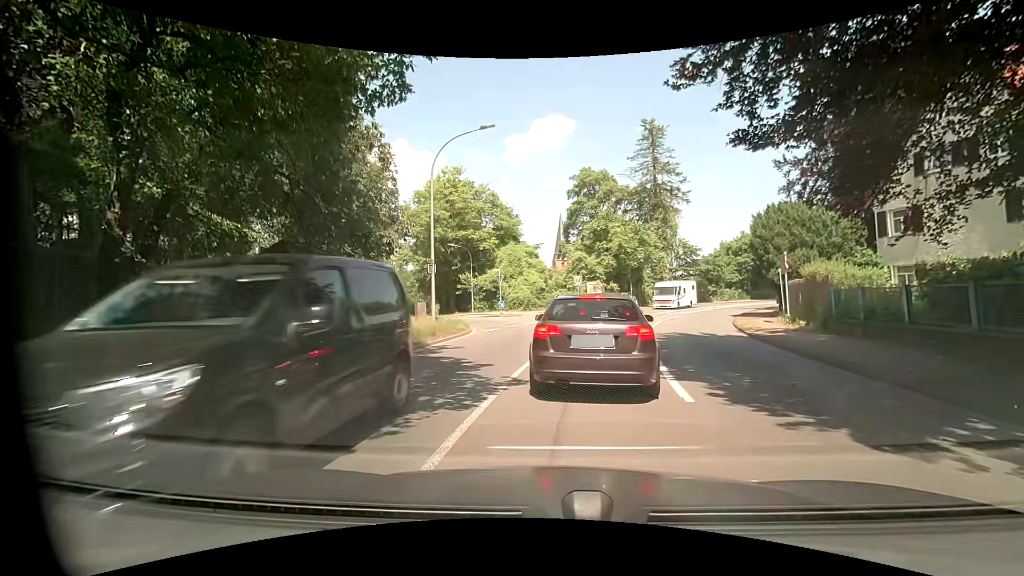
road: primary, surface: asphalt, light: Day
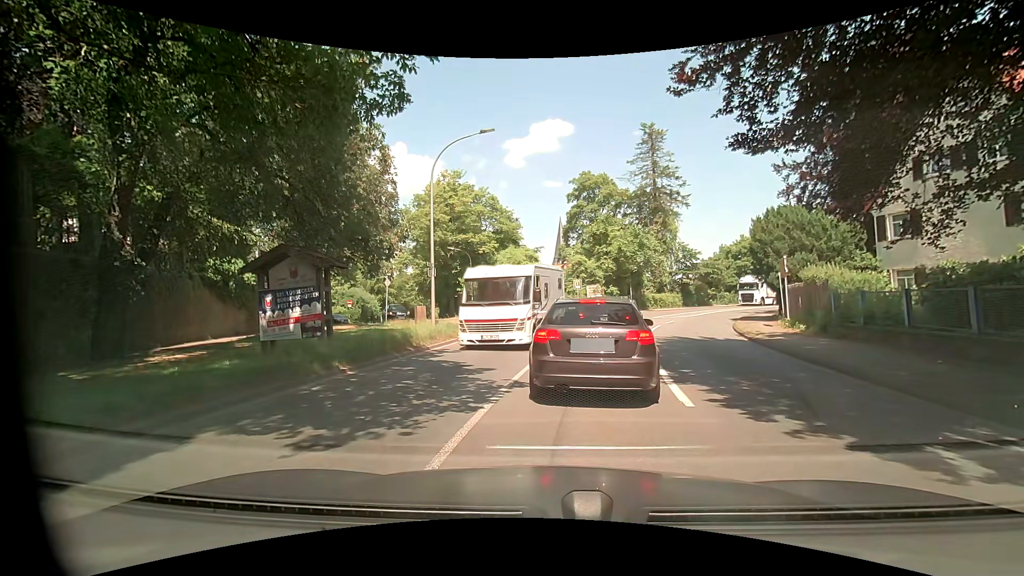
(0.0, +0.1) m; 0°
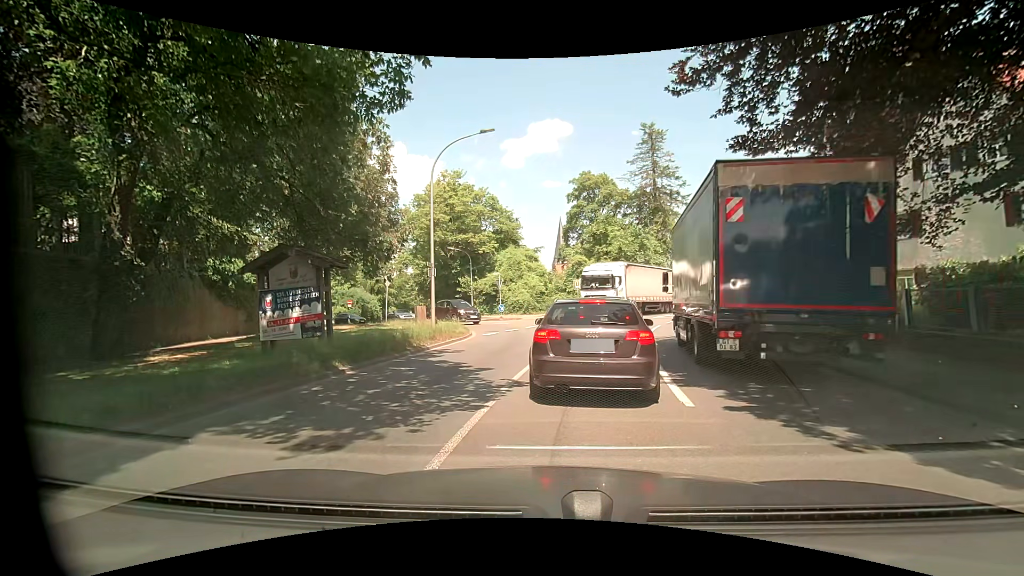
(0.0, 0.0) m; 0°
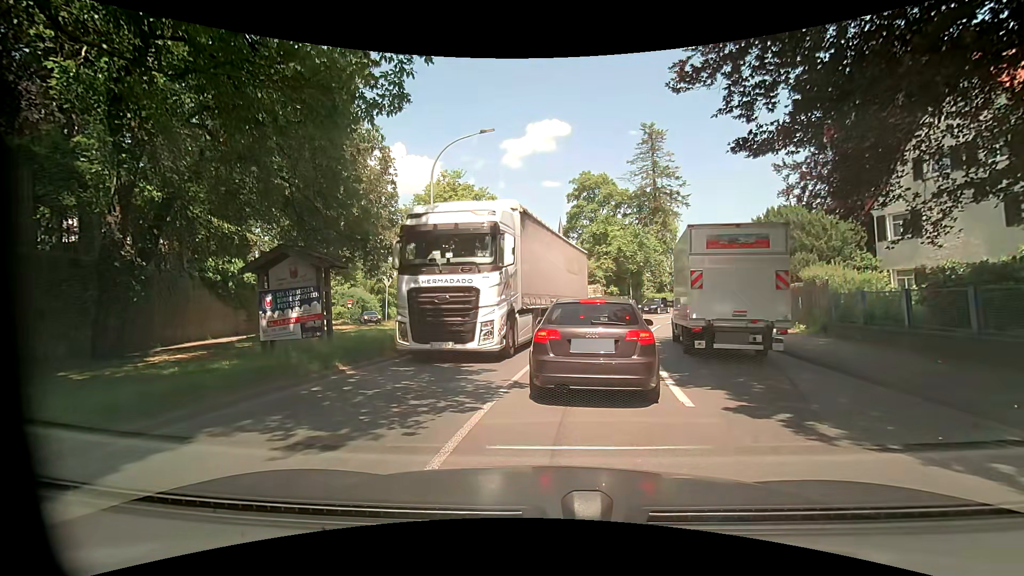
(0.0, 0.0) m; 0°
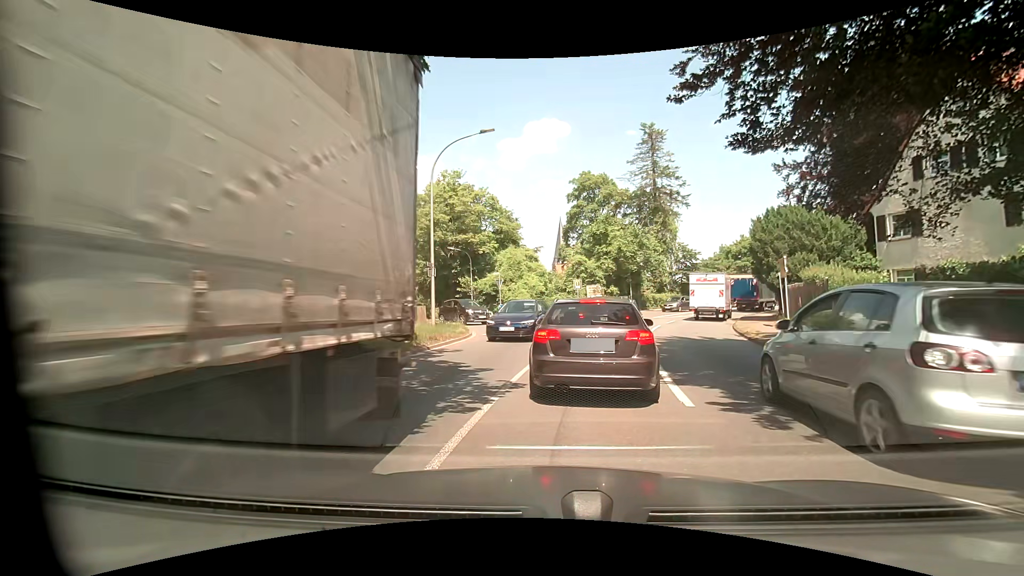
(0.0, 0.0) m; 0°
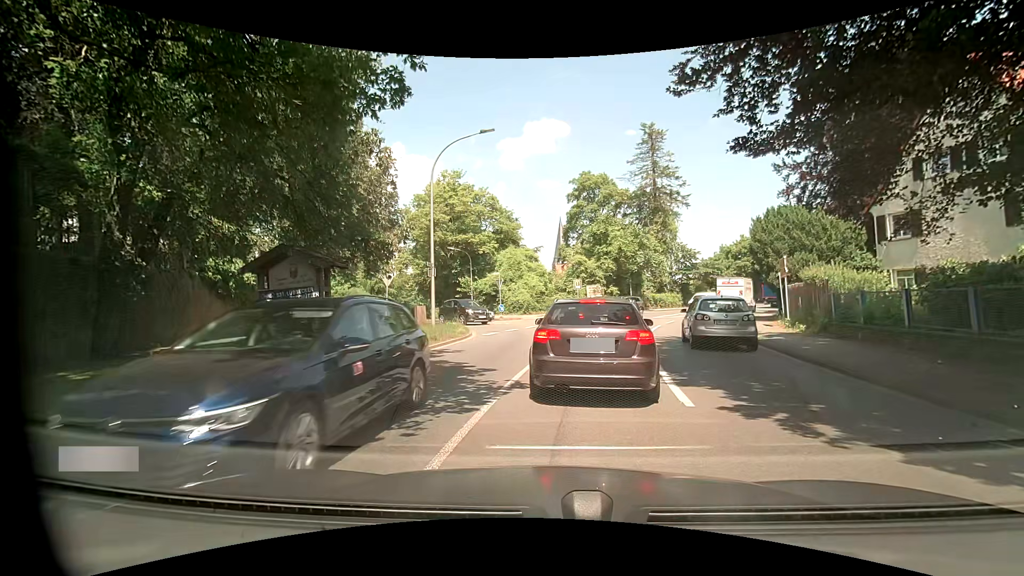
(0.0, 0.0) m; 0°
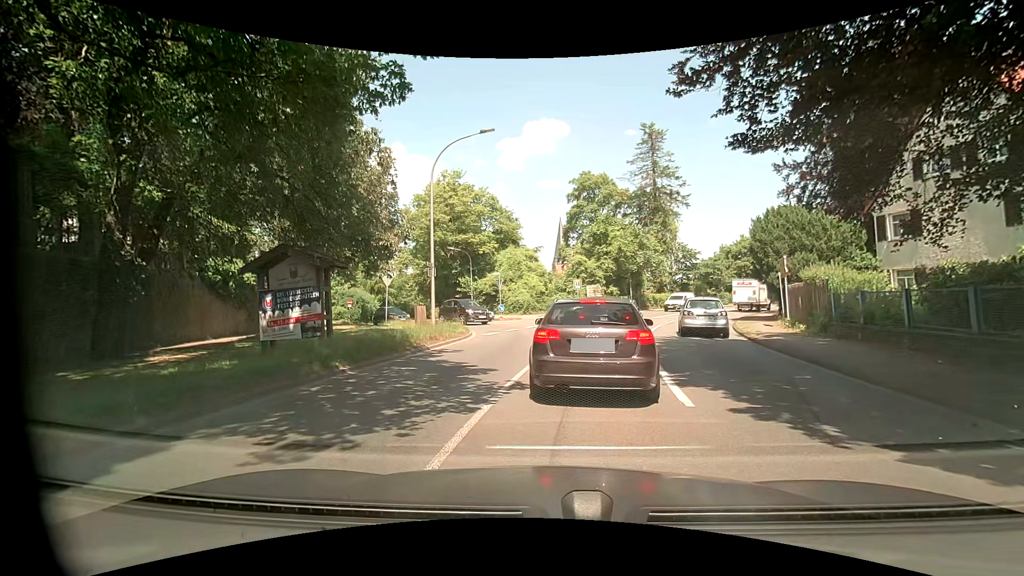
(0.0, 0.0) m; 0°
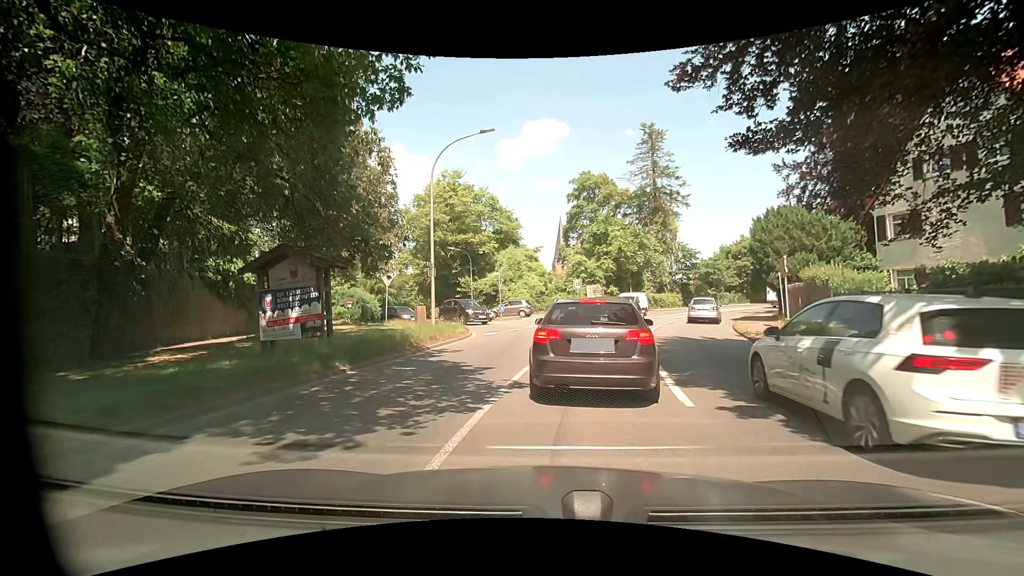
(0.0, 0.0) m; 0°
